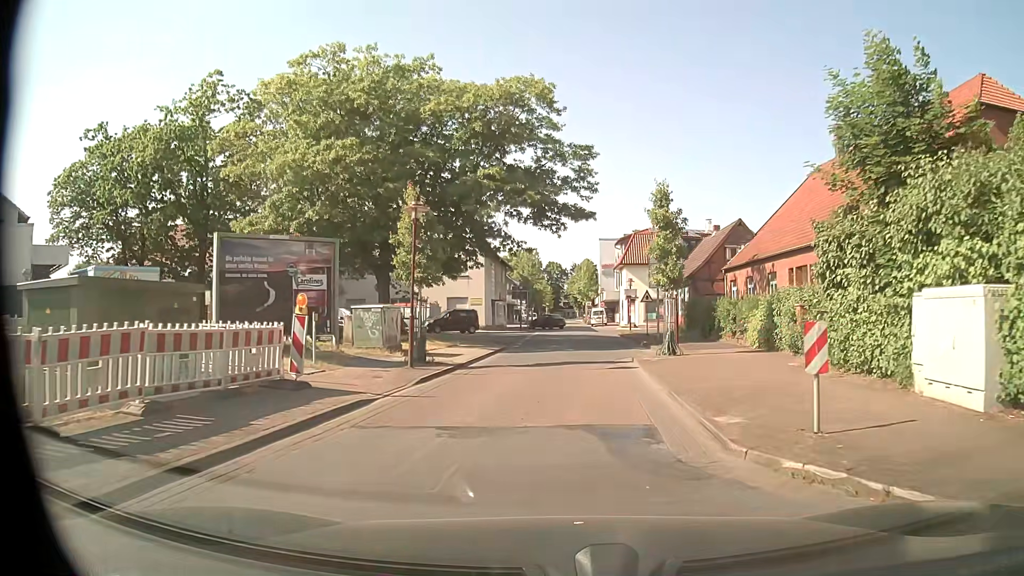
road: residential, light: Day
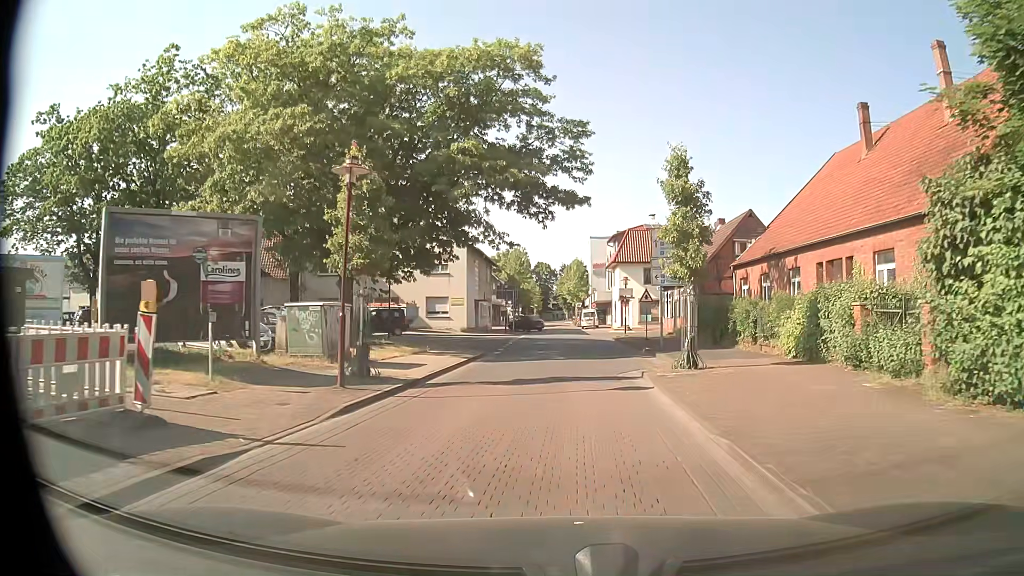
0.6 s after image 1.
(0.0, +4.7) m; +1°
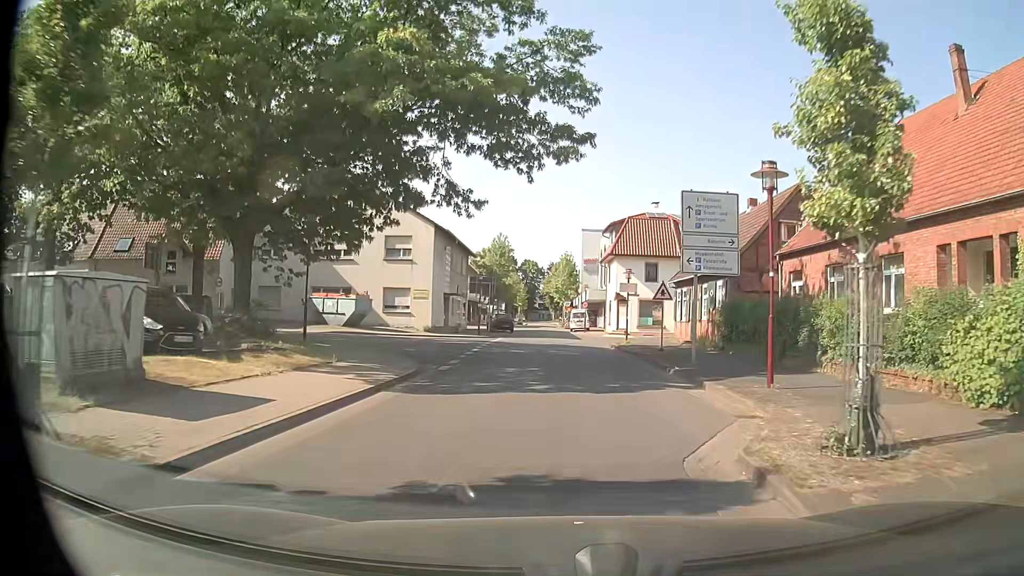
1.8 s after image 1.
(+0.1, +9.7) m; +1°
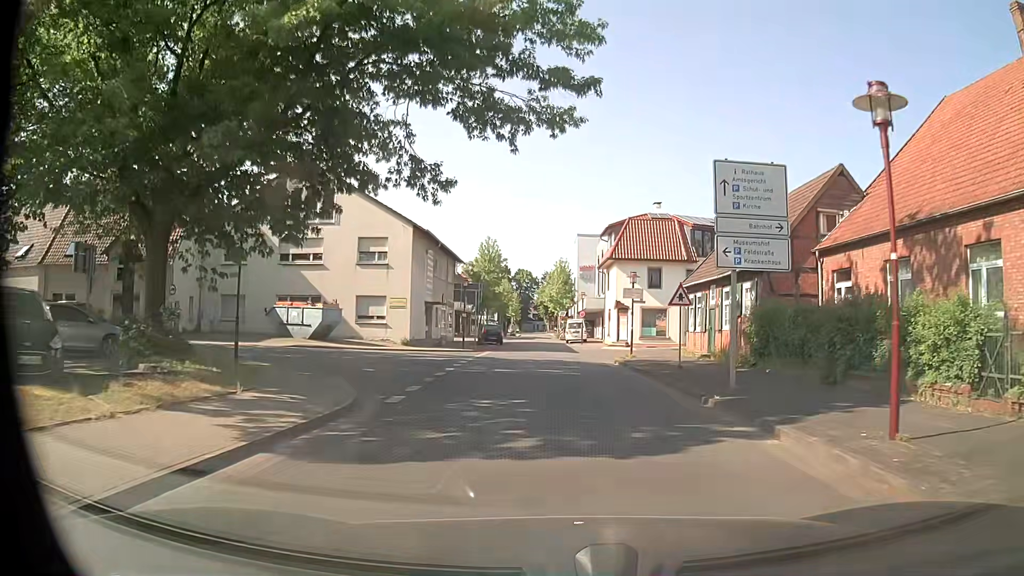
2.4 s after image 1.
(0.0, +5.0) m; 0°
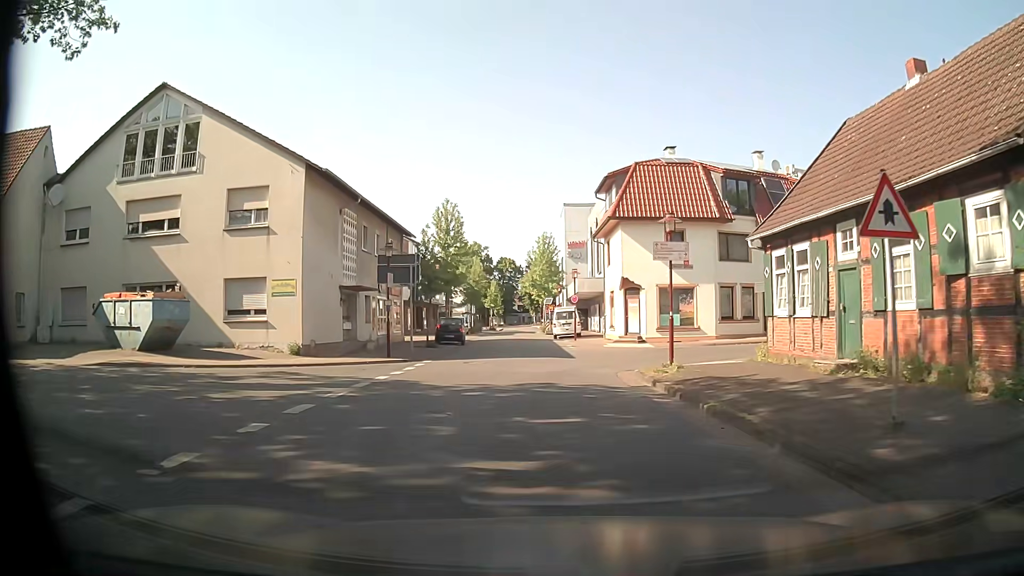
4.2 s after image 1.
(+0.3, +15.0) m; +2°
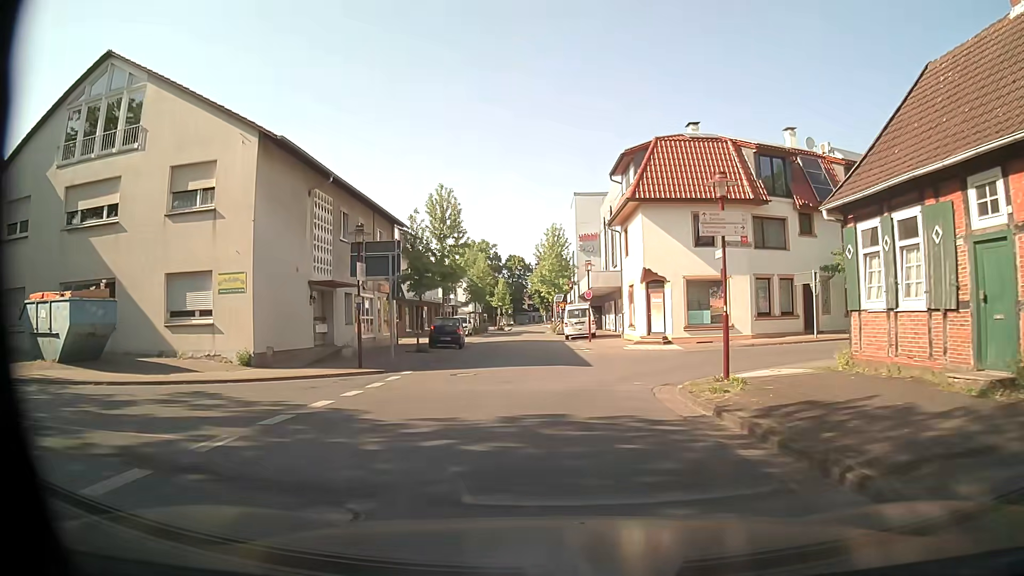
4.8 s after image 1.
(-0.1, +4.9) m; -2°
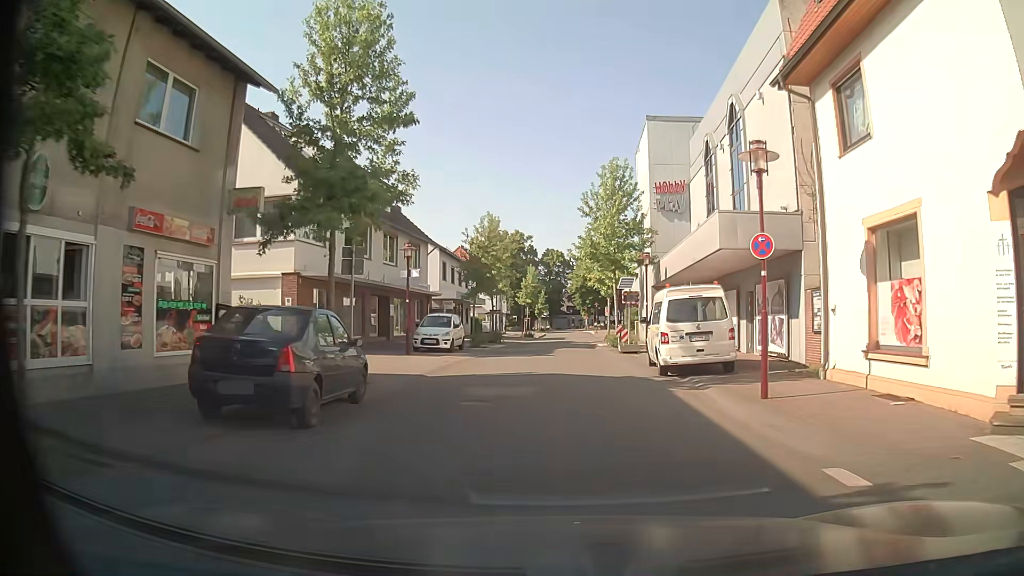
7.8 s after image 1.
(-1.0, +24.7) m; -3°
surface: asphalt
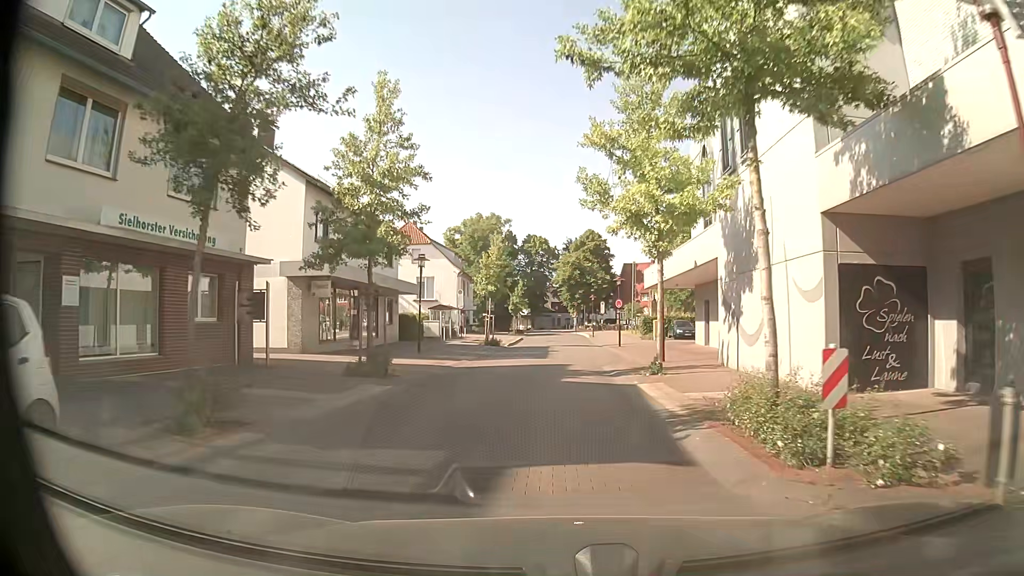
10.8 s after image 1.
(+0.3, +25.0) m; +1°
